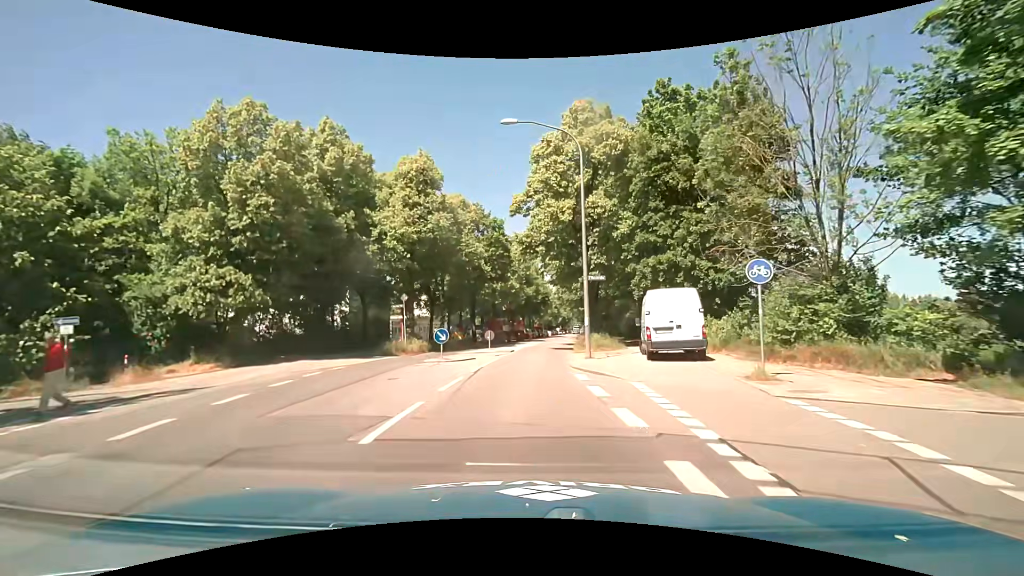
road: secondary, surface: asphalt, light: Day
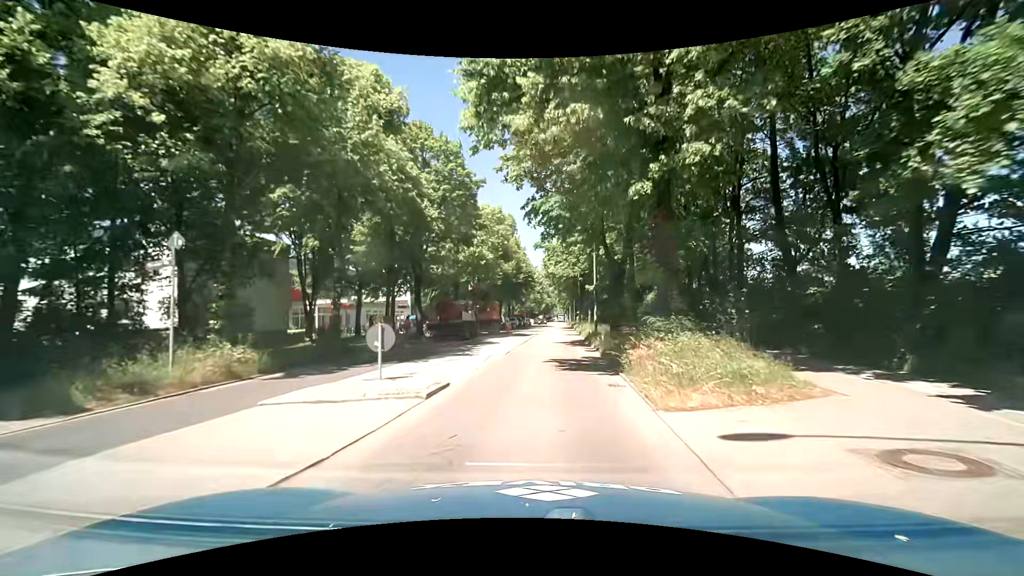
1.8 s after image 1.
(+0.1, +20.0) m; +2°
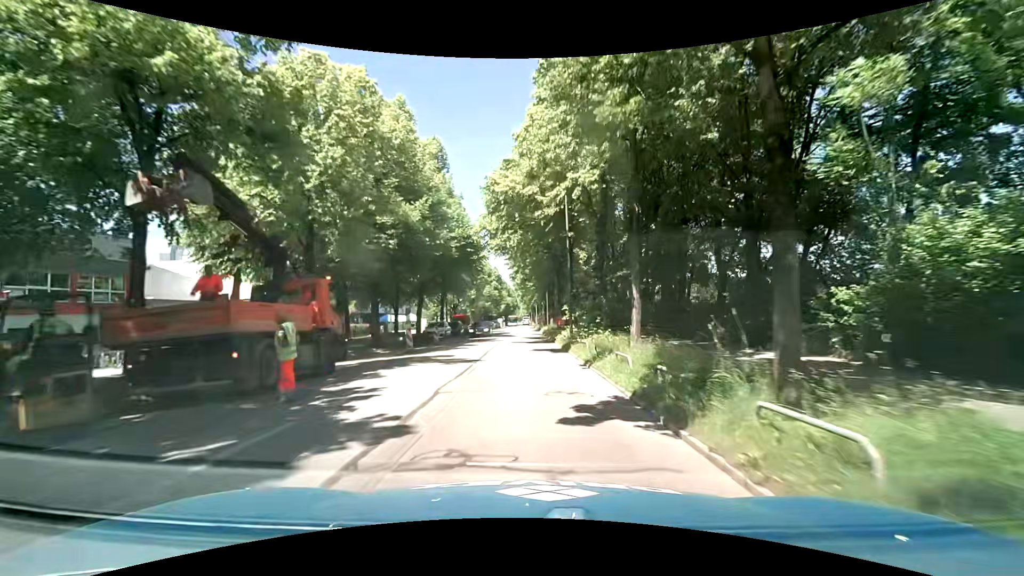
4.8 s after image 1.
(+1.8, +34.5) m; +6°
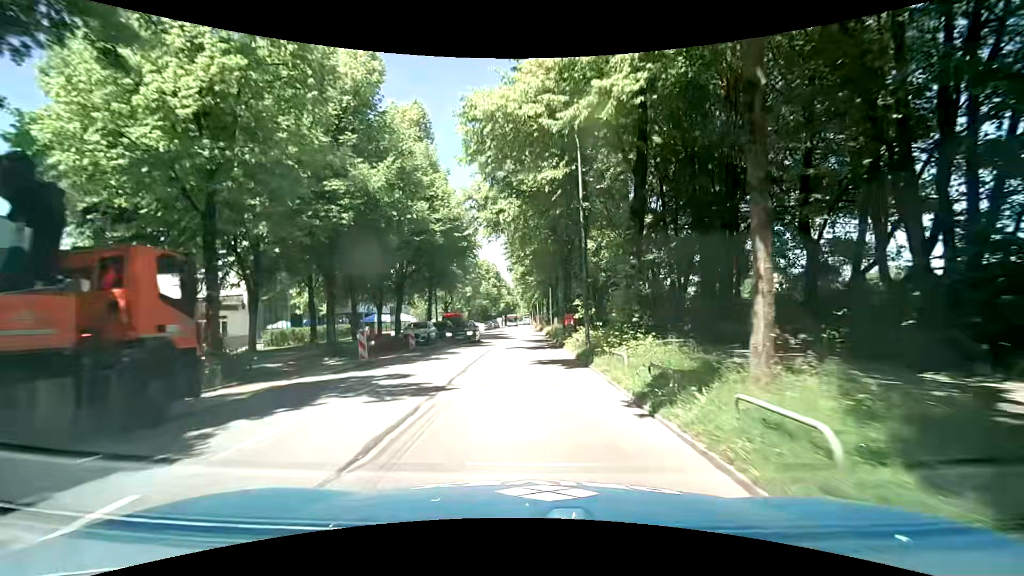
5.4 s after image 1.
(-0.2, +7.3) m; -2°
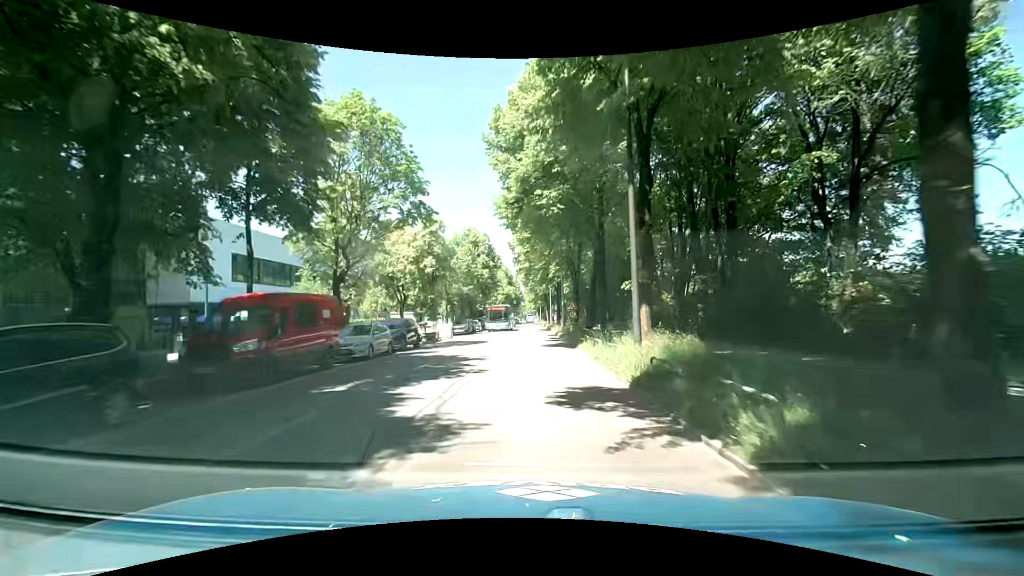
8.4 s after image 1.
(0.0, +37.3) m; -1°
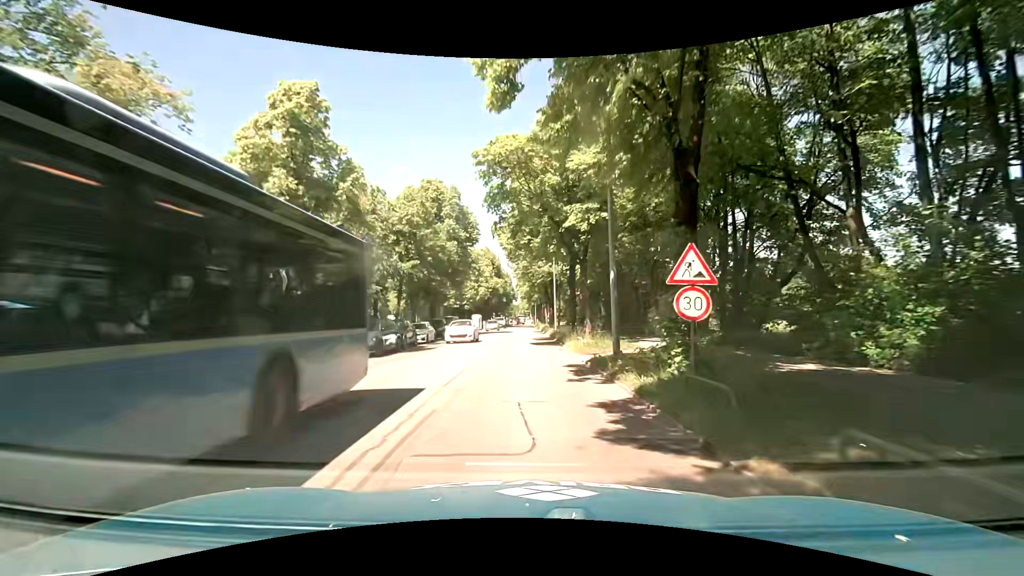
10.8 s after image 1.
(+0.2, +27.2) m; +1°
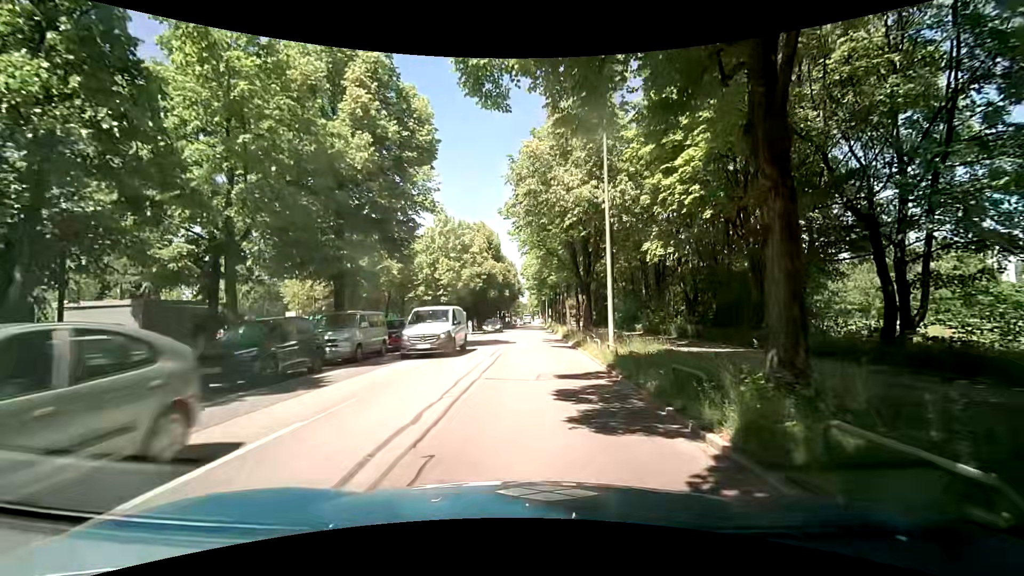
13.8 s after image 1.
(-0.2, +26.6) m; -2°
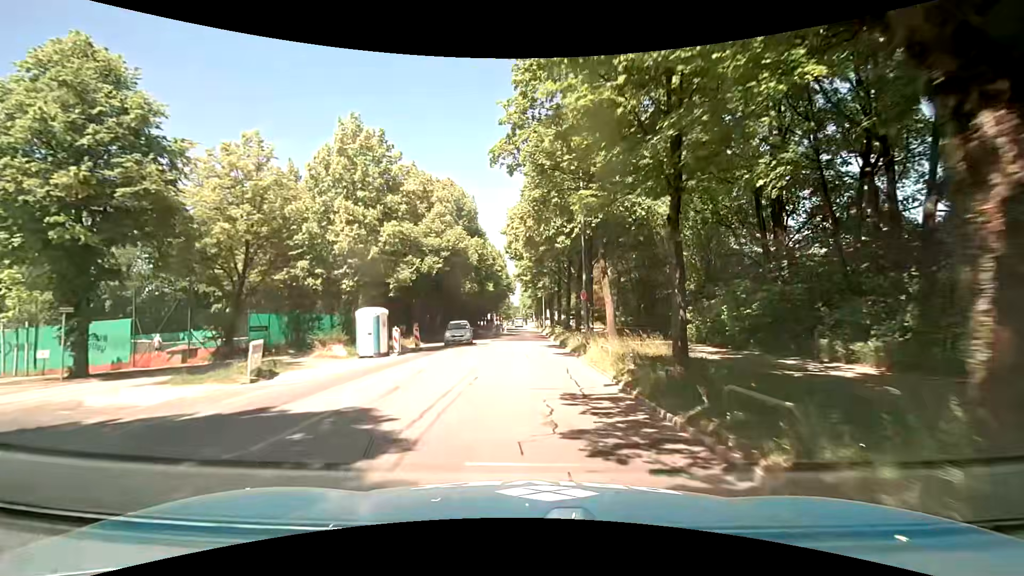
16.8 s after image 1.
(+0.5, +25.4) m; +2°
(0, +10) (0, +20) (0, +30) (0, +40) (0, +50) (-1, +60) (-1, +70) (-1, +80) (-1, +90) (-1, +100) m
